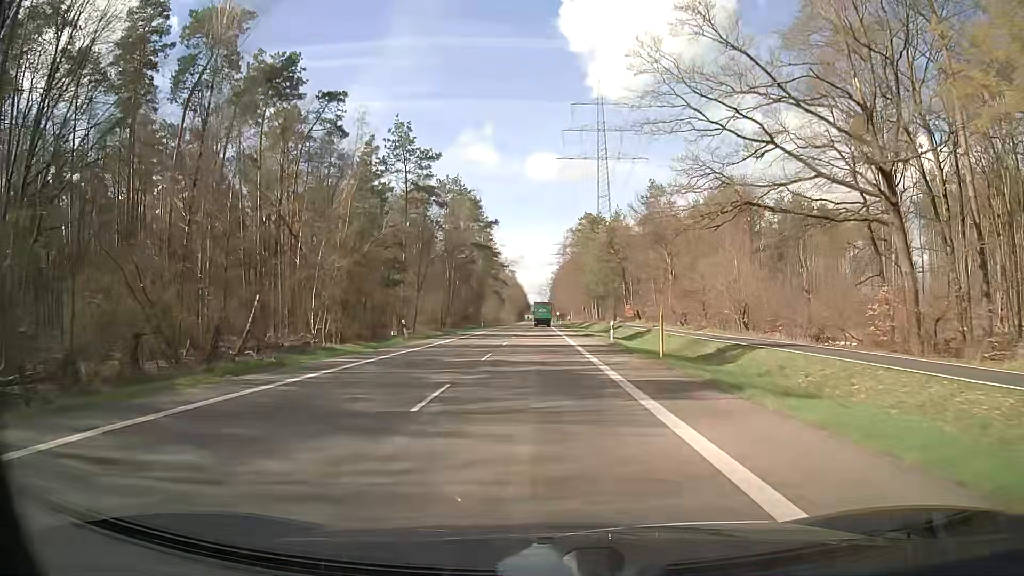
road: secondary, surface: asphalt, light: Day
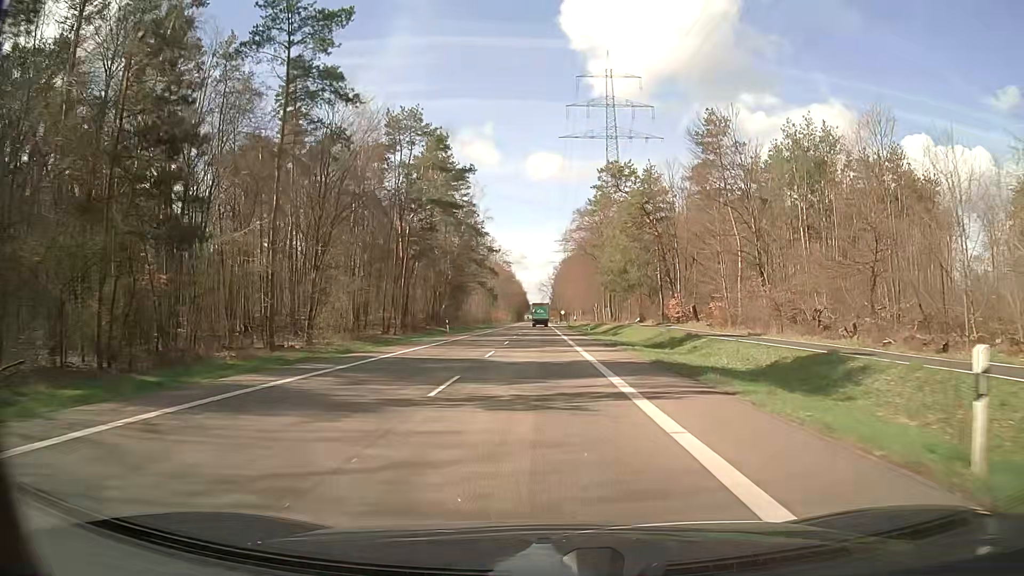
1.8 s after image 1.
(+0.1, +32.3) m; 0°
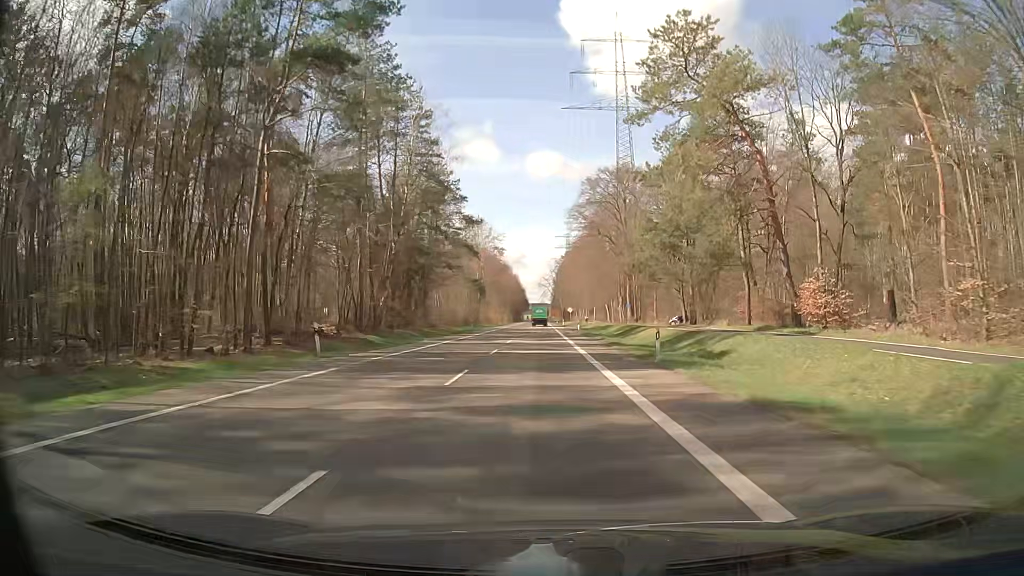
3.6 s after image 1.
(-0.2, +32.4) m; 0°
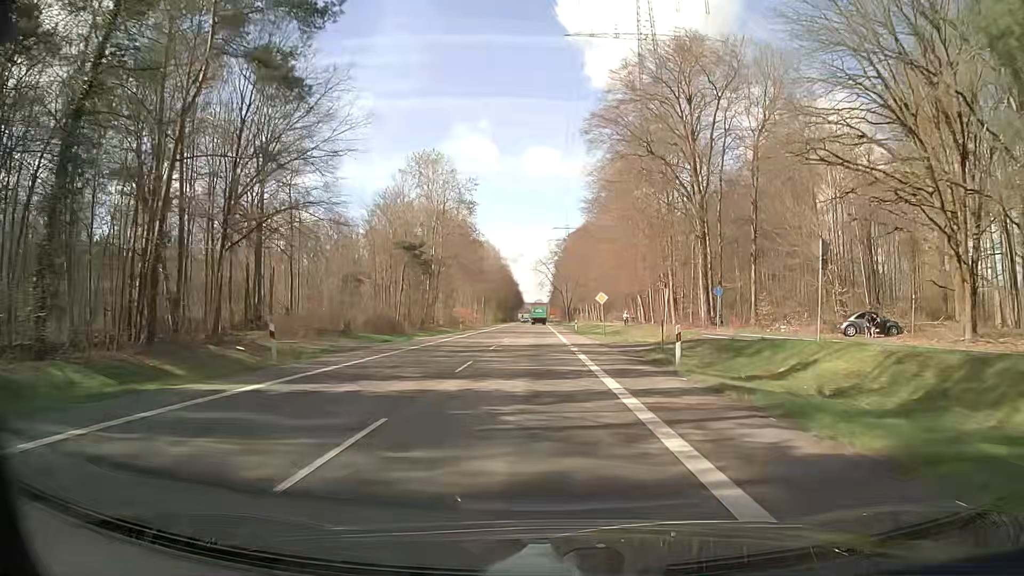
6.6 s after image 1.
(-0.2, +54.0) m; 0°
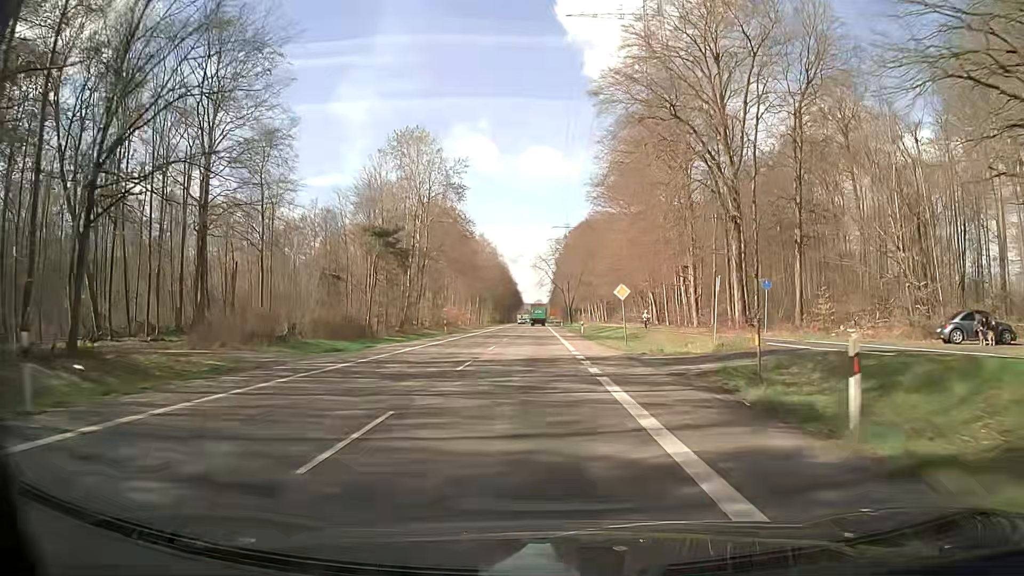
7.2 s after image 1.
(0.0, +10.8) m; 0°
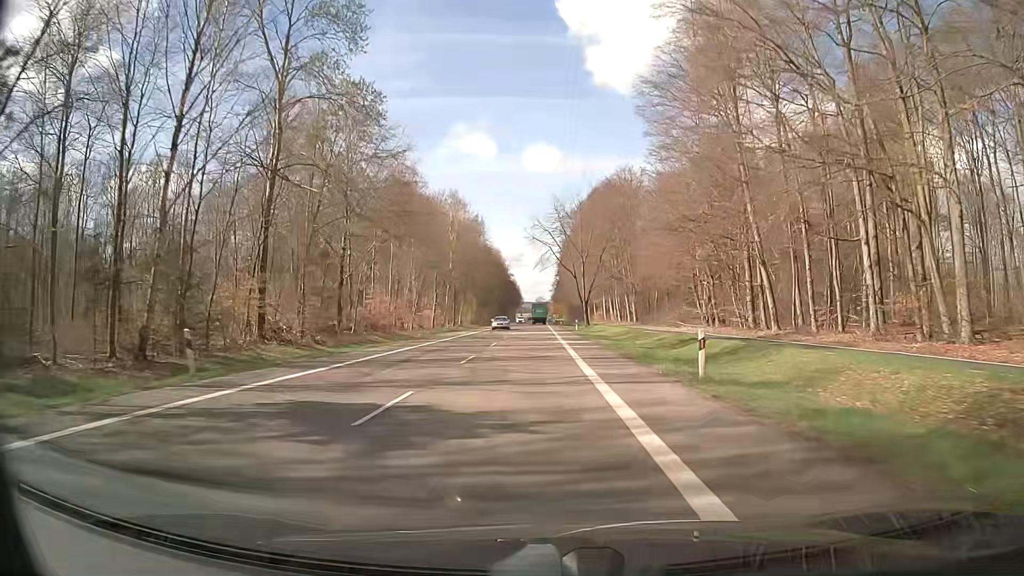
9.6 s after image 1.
(+0.3, +43.1) m; 0°
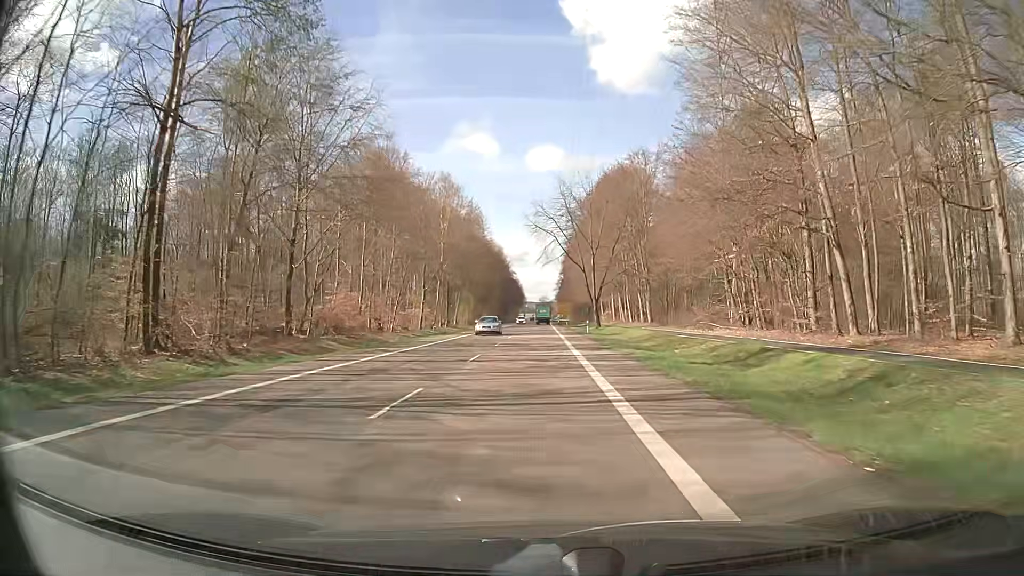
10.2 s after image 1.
(0.0, +10.8) m; 0°
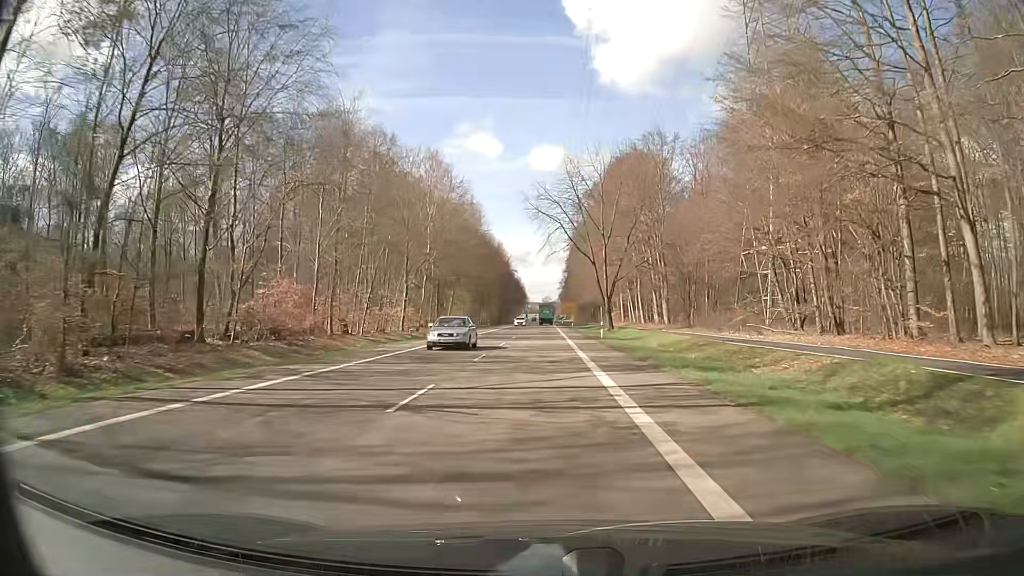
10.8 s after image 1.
(0.0, +10.8) m; 0°
(0, +10) (0, +20) (0, +30) (0, +40) (0, +50) (0, +60) (0, +70) (0, +80) (0, +90) (0, +100) m
